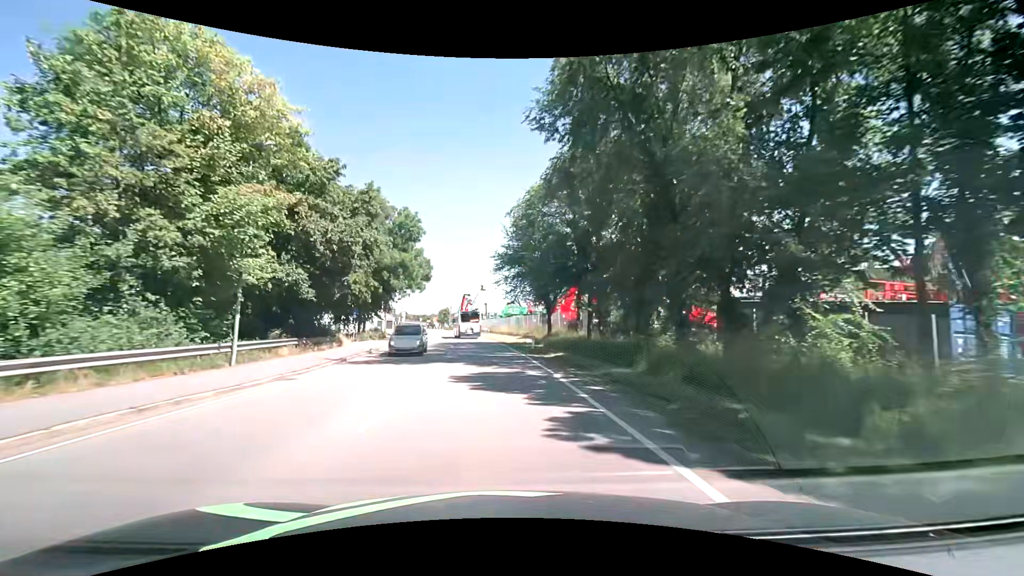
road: primary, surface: asphalt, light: Day
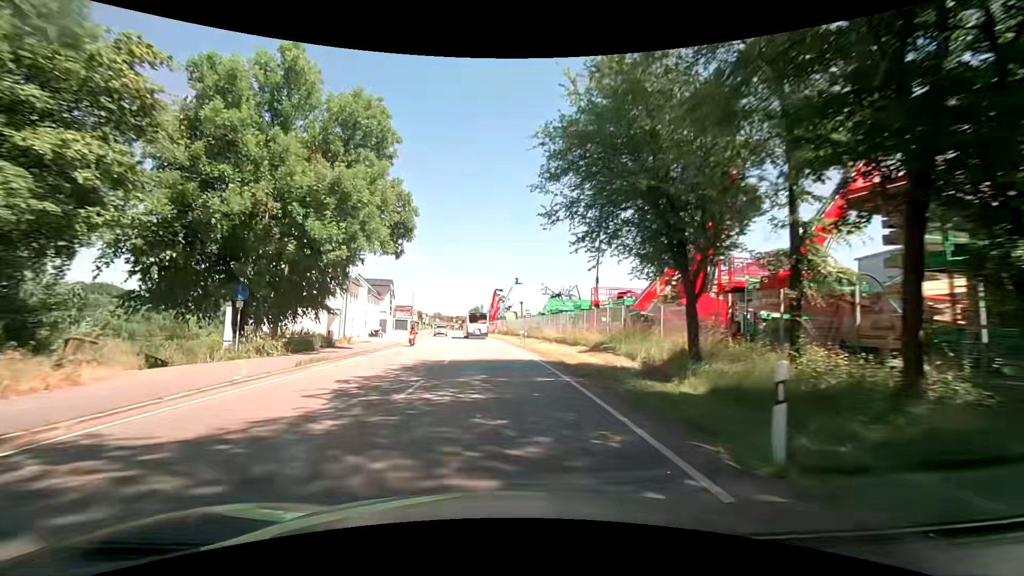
(-0.9, +24.3) m; -4°
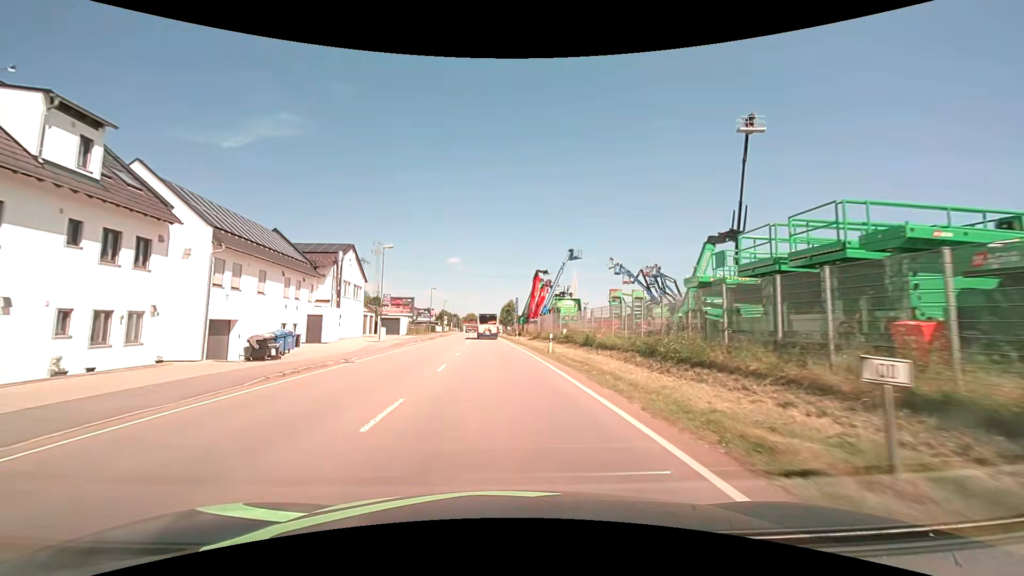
(-2.2, +39.2) m; -5°
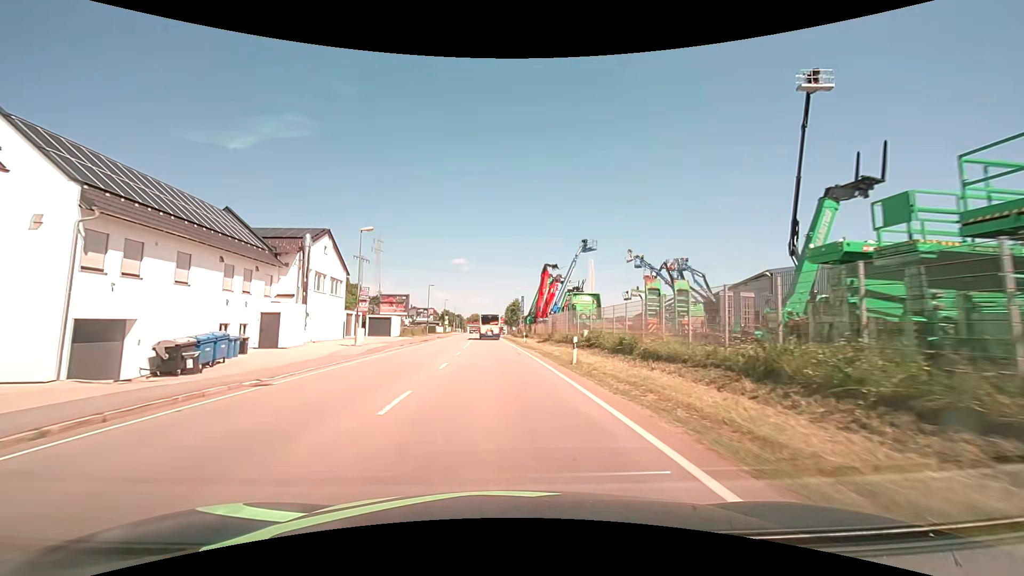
(0.0, +7.7) m; -1°
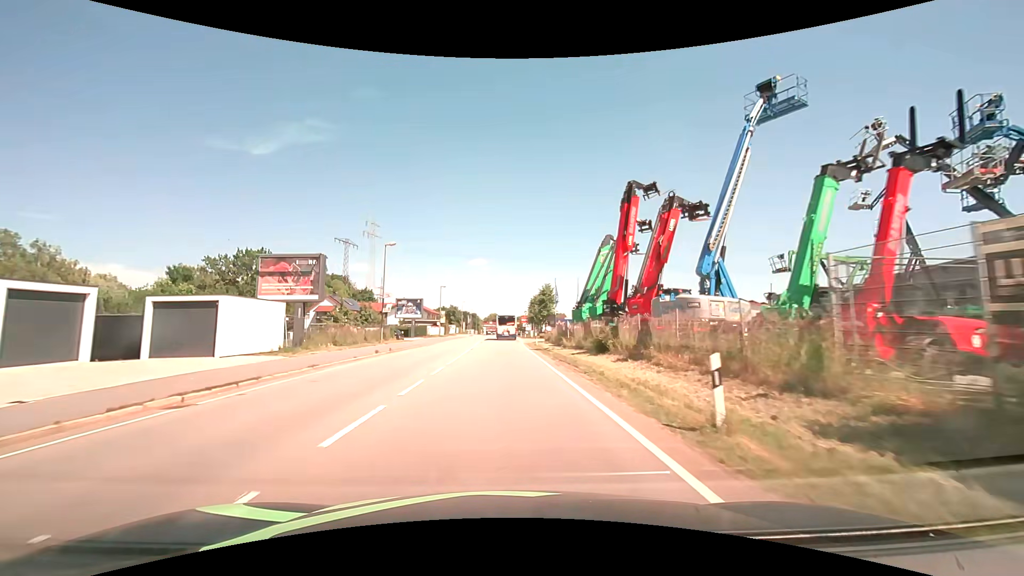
(-0.7, +38.2) m; -2°
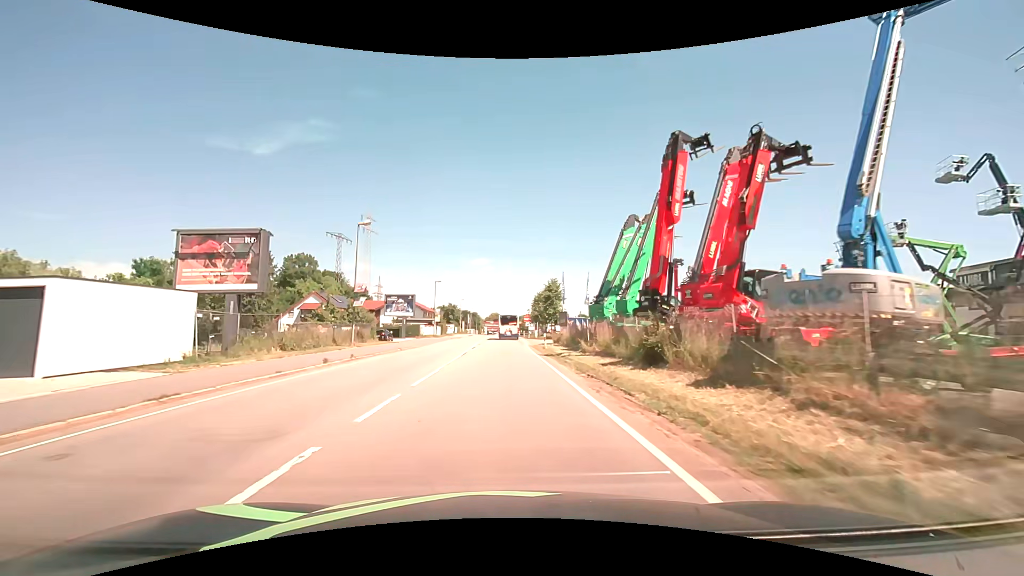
(0.0, +7.6) m; 0°
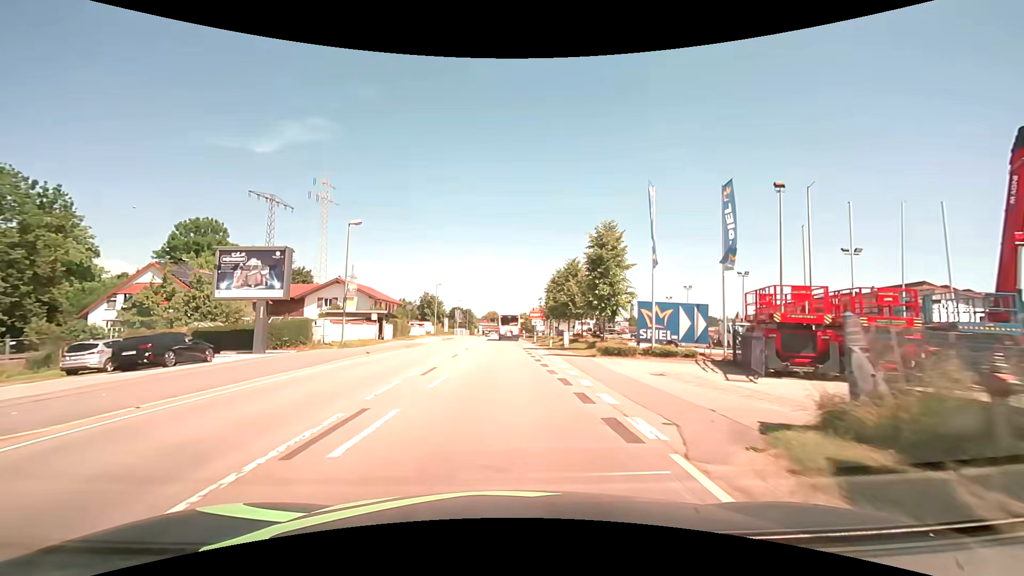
(-0.2, +38.0) m; 0°
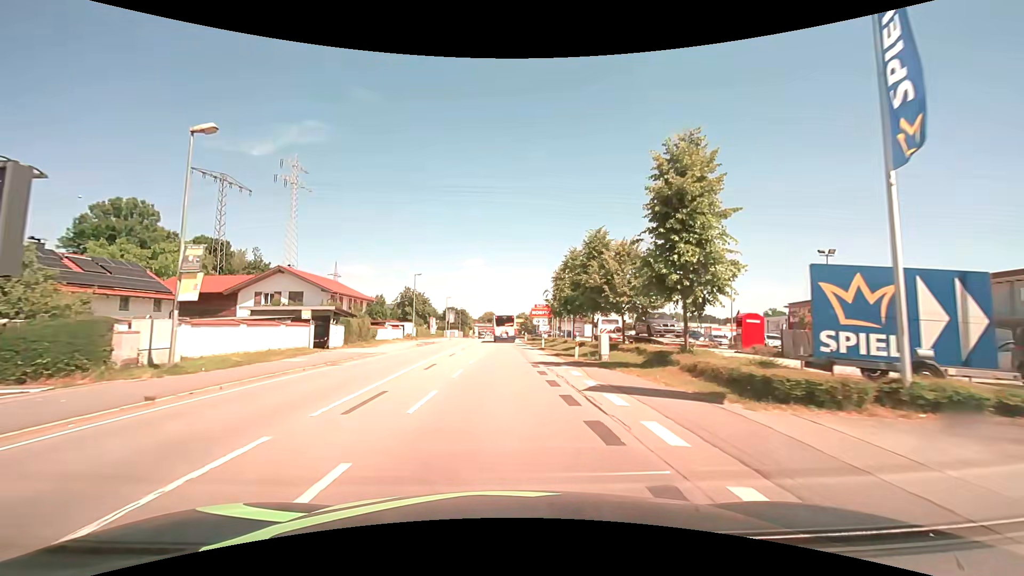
(+0.1, +15.2) m; 0°
(0, +10) (0, +20) (0, +30) (0, +40) (0, +50) (0, +60) (0, +70) (-1, +80) (-1, +90) (-1, +100) m
